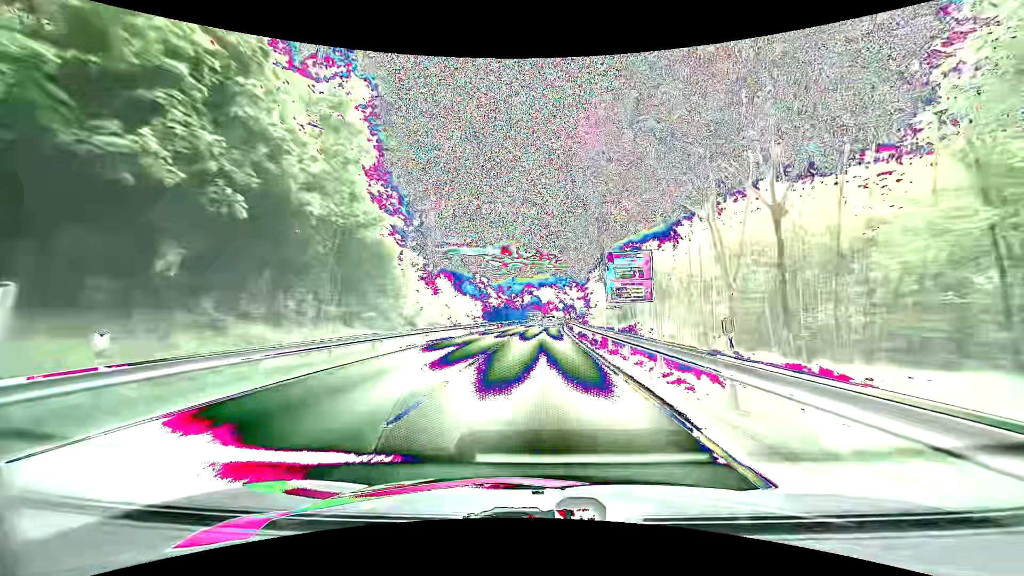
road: primary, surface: asphalt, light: Day
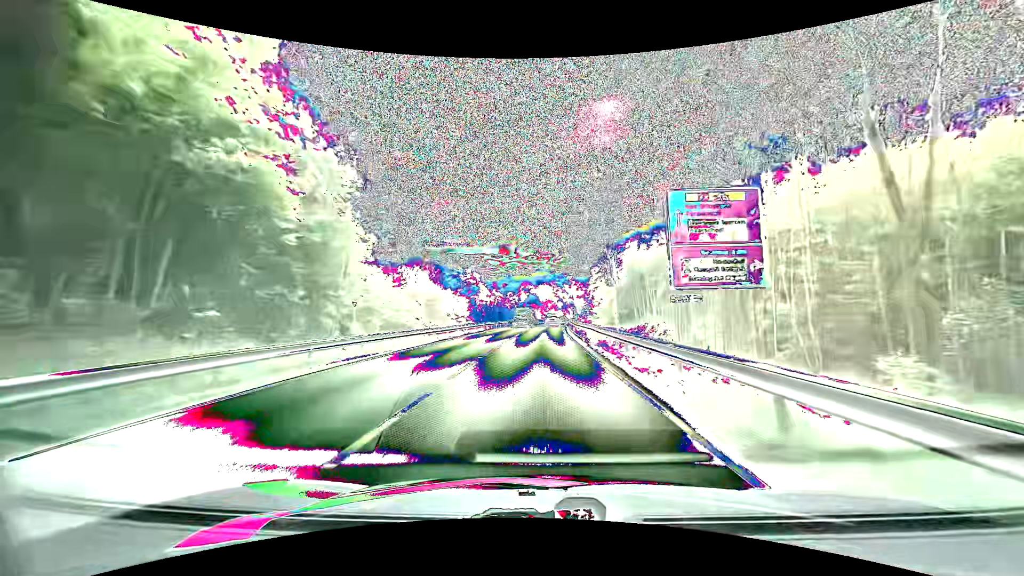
(0.0, +13.4) m; 0°
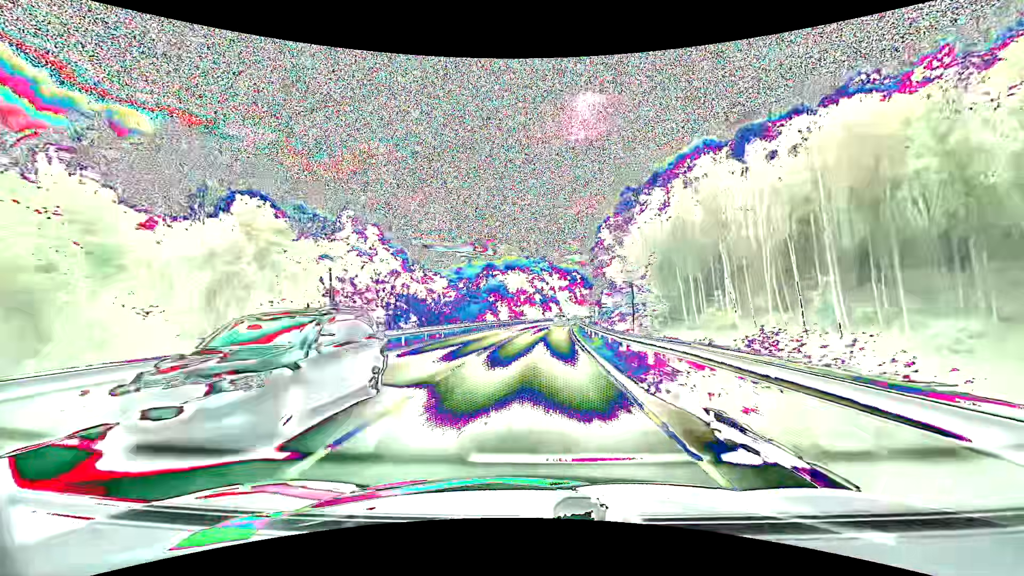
(+1.3, +66.4) m; +3°
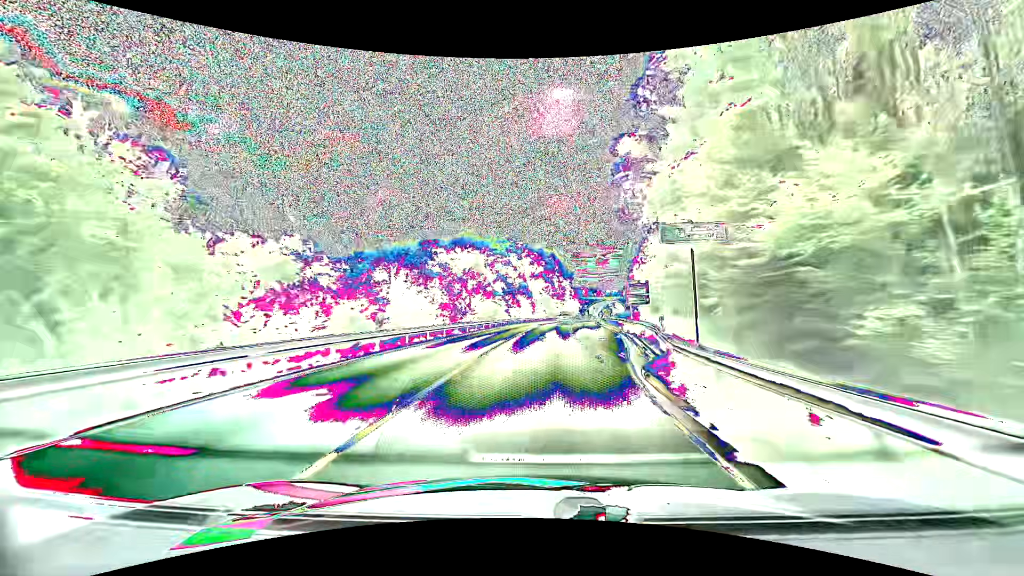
(+1.3, +51.9) m; +3°
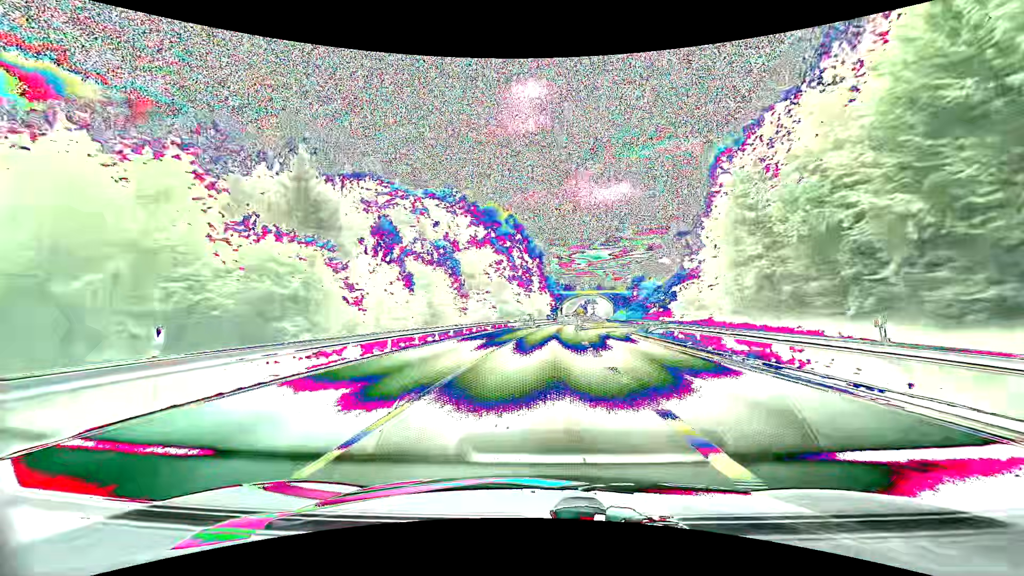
(+2.5, +62.7) m; +4°
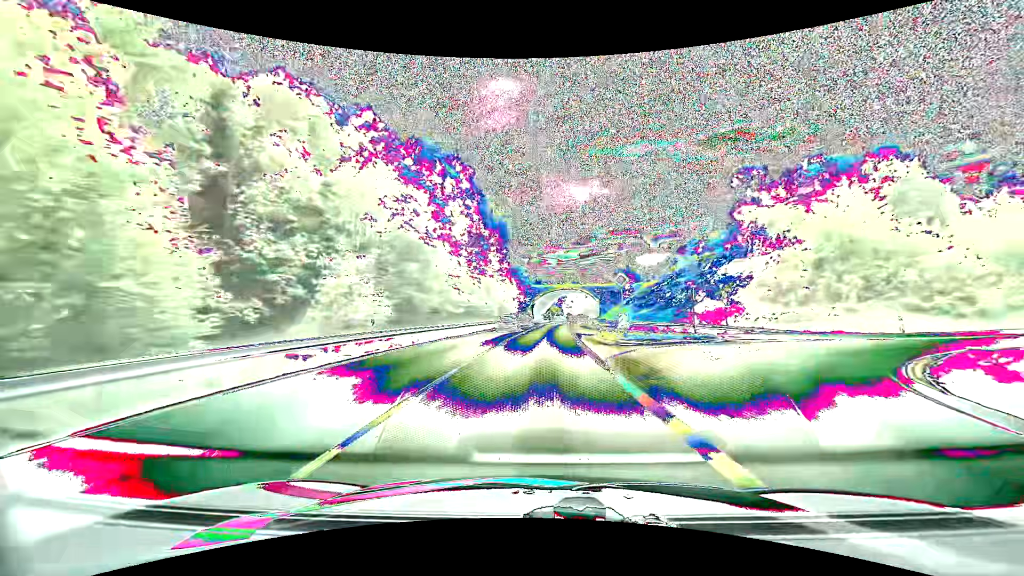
(+1.1, +36.7) m; +4°
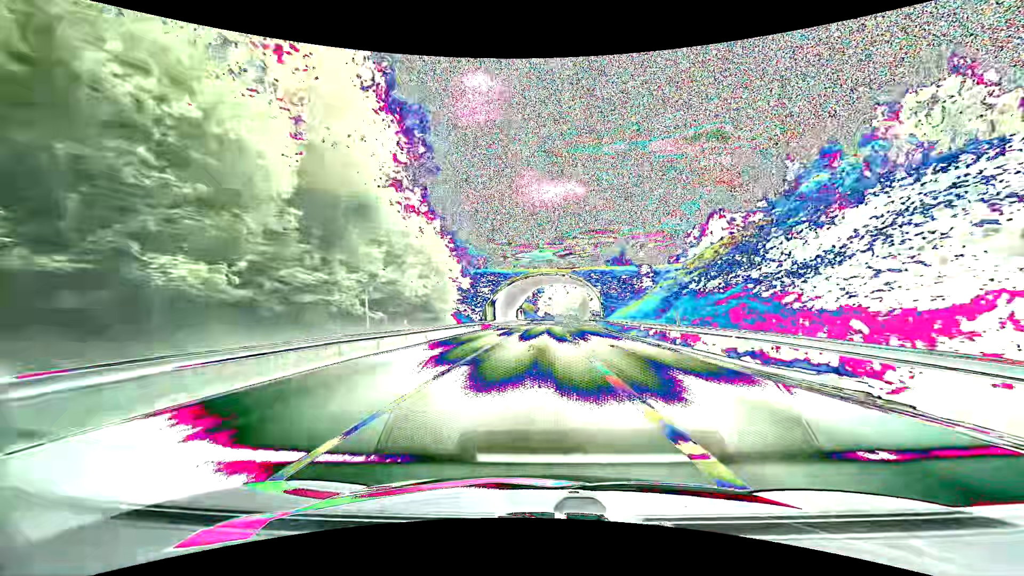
(+1.2, +46.7) m; +3°
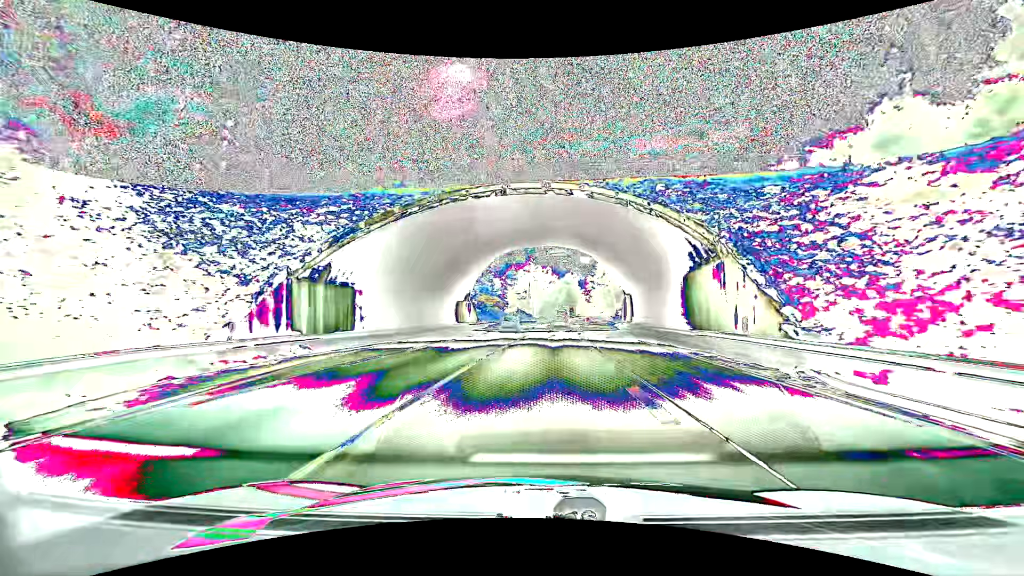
(+1.2, +56.2) m; +3°
(0, +10) (0, +20) (+1, +30) (+1, +40) (+2, +50) (+2, +60) (+4, +70) (+5, +80) (+6, +90) (+7, +100) m
